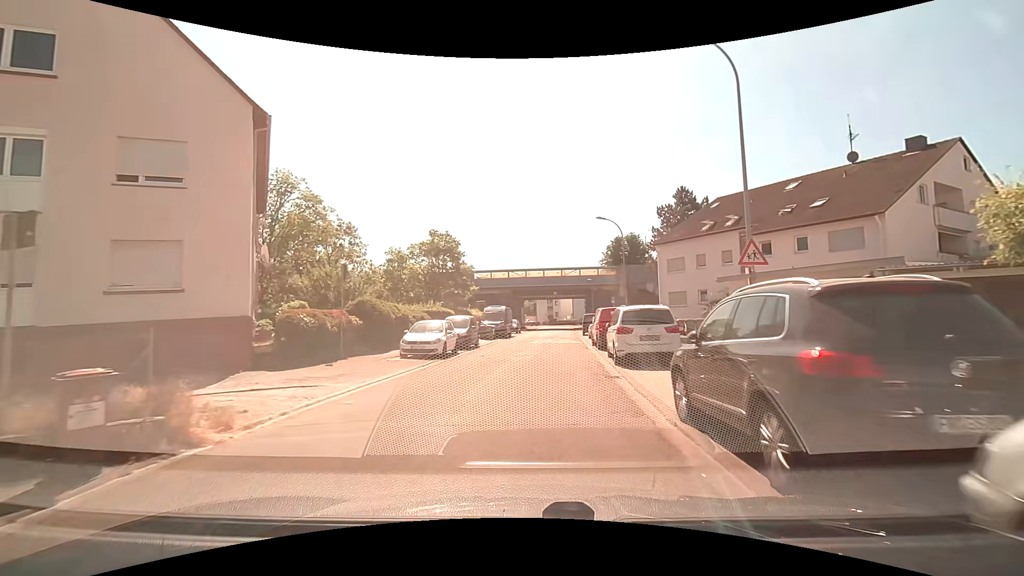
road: residential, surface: asphalt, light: Day
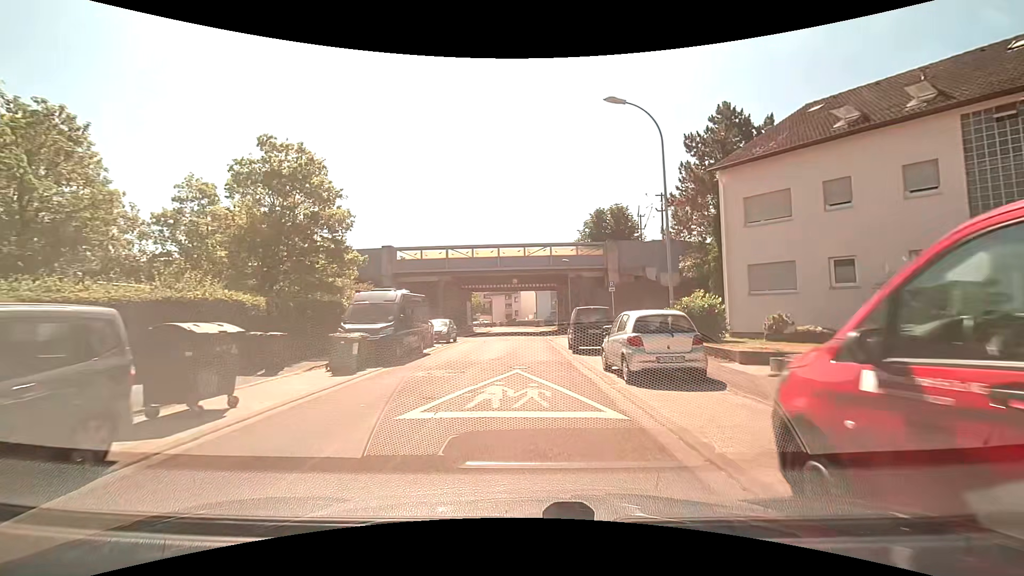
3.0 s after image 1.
(+1.2, +22.4) m; +5°
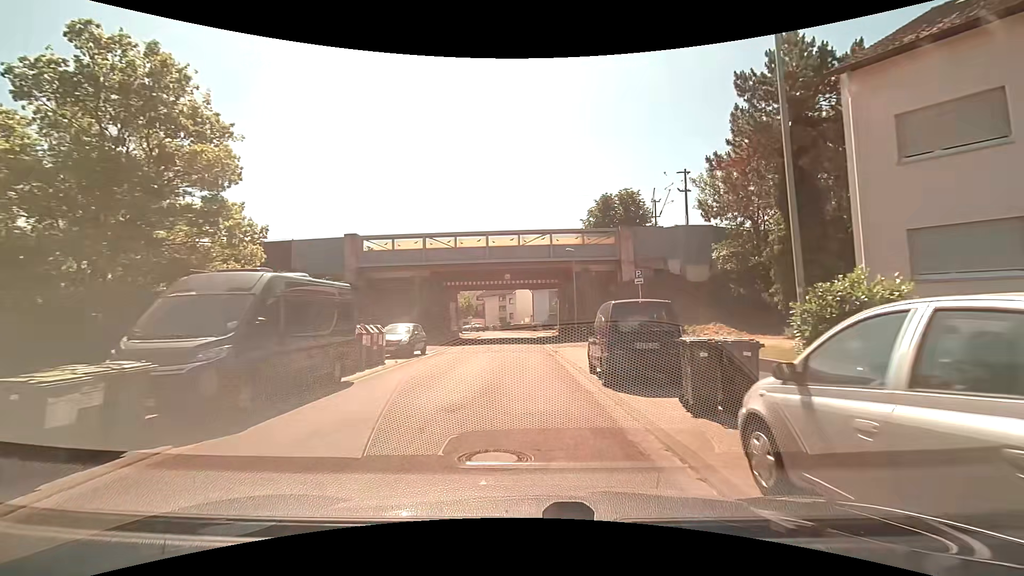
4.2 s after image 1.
(0.0, +8.8) m; 0°
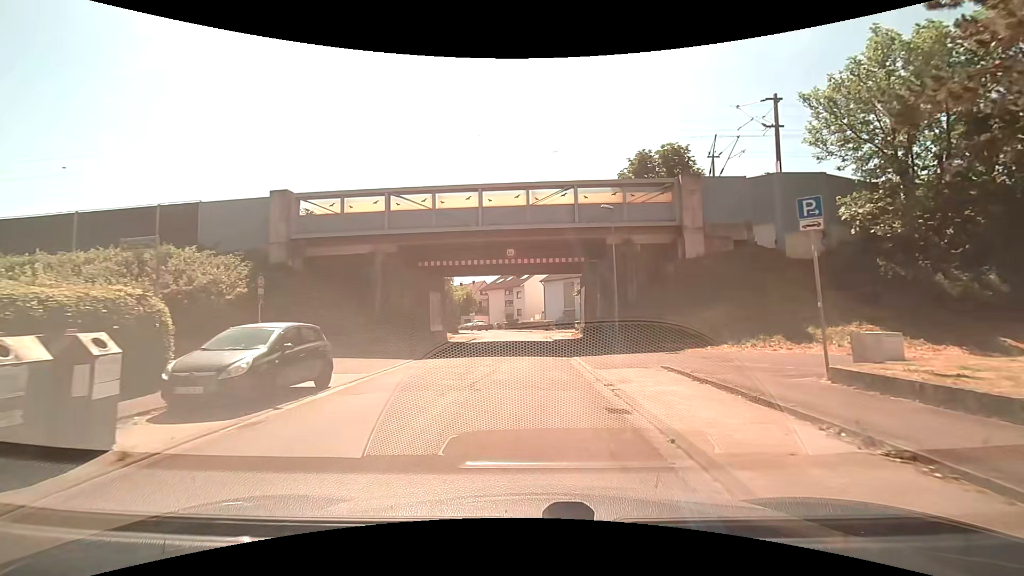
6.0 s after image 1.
(-0.2, +13.0) m; -1°
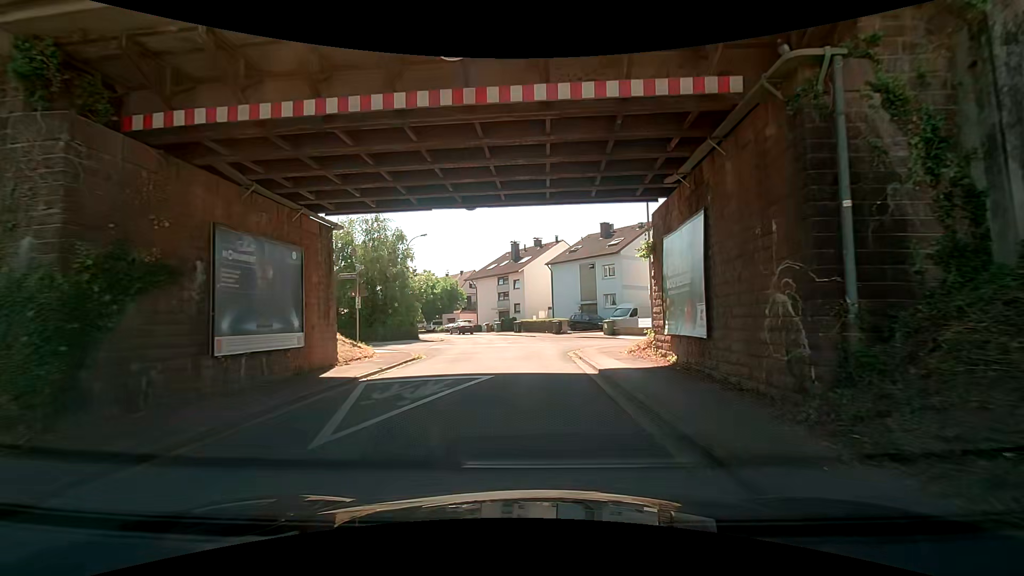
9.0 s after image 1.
(+0.1, +21.3) m; 0°
